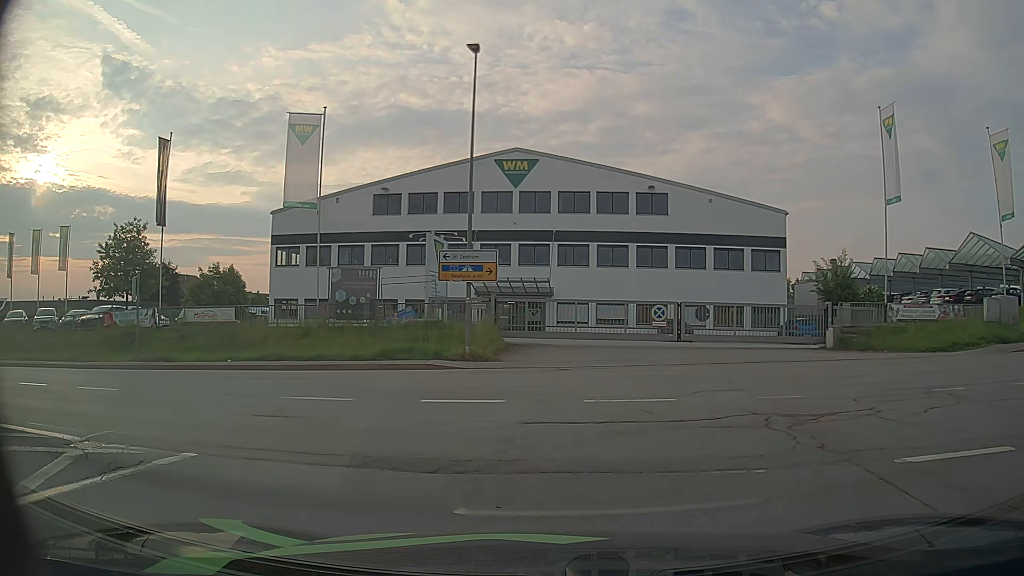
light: Day
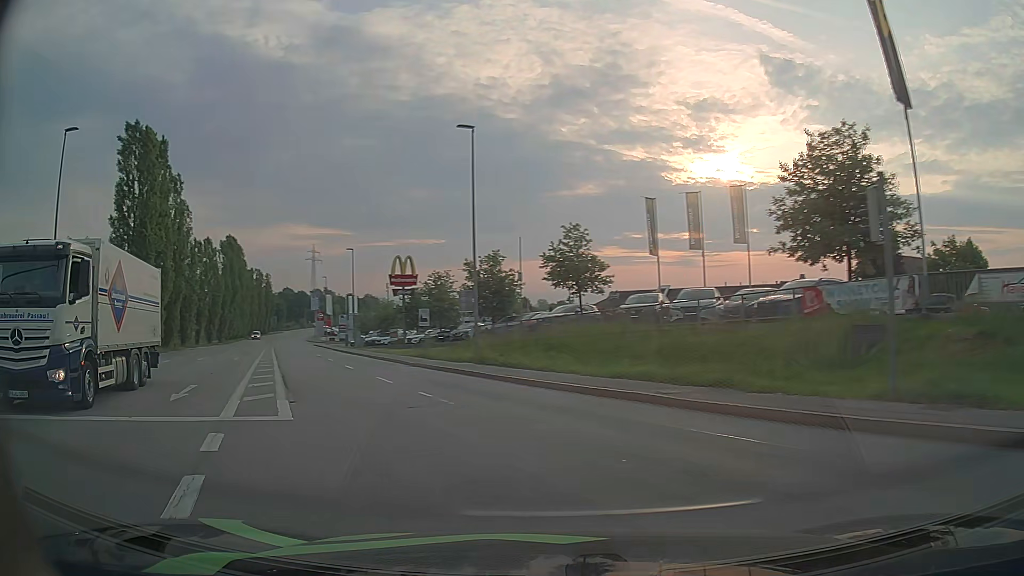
(-8.8, +14.8) m; -60°
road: tertiary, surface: asphalt
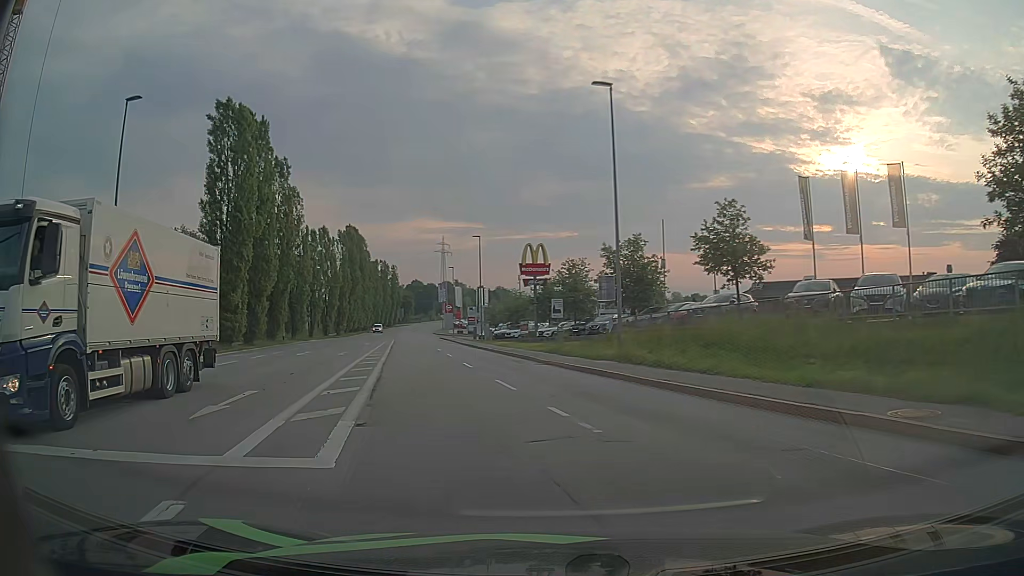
(-0.5, +4.6) m; -12°
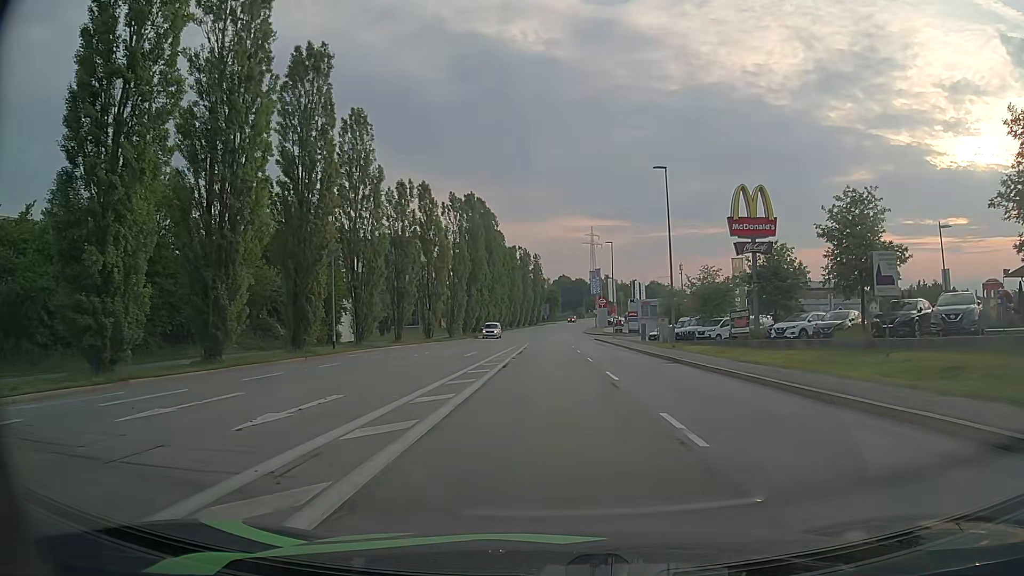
(-4.9, +27.0) m; -13°
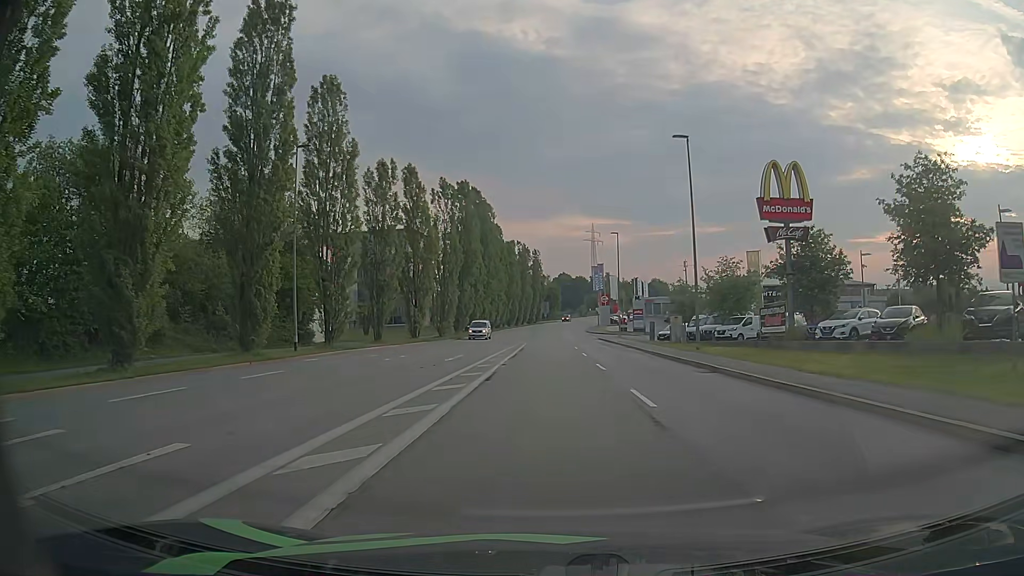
(0.0, +6.2) m; 0°
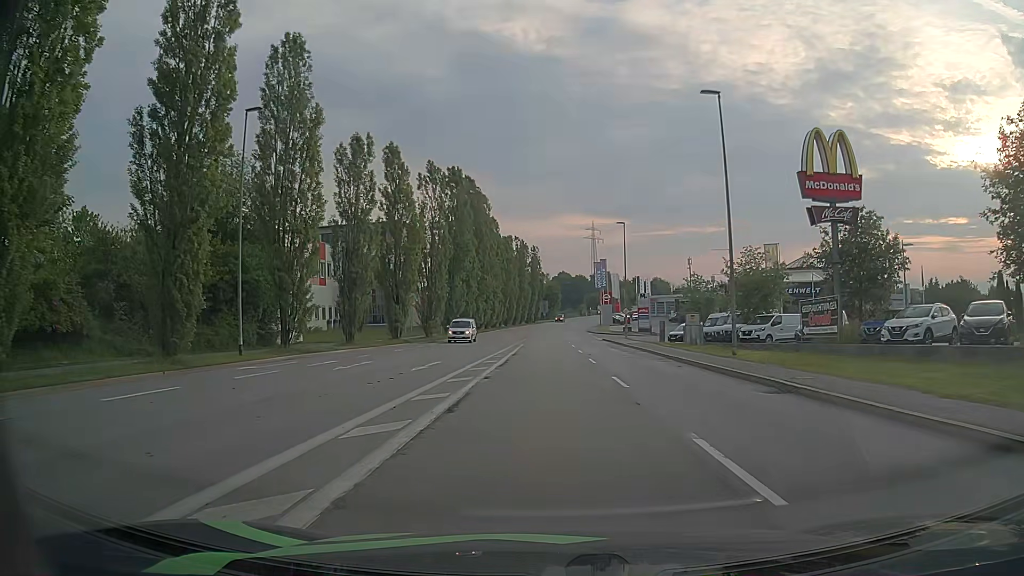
(0.0, +6.4) m; +1°
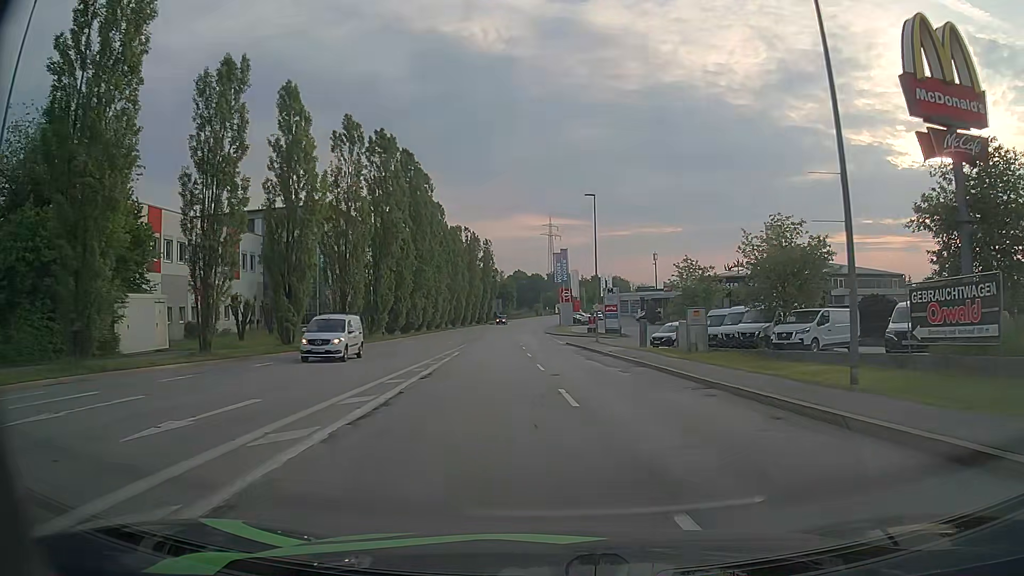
(+0.2, +13.2) m; +3°
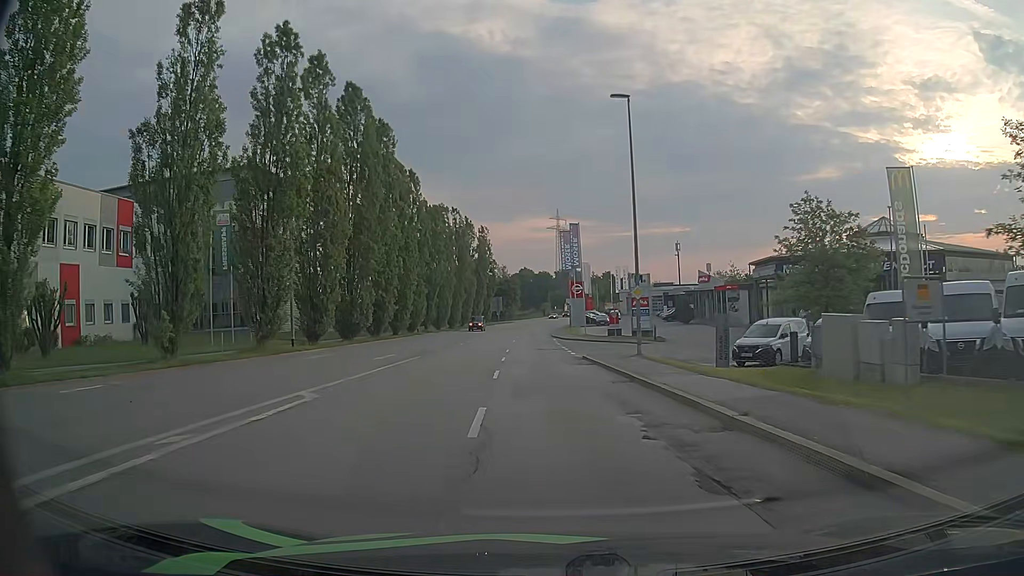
(+0.4, +21.1) m; -1°
(0, +10) (0, +20) (0, +30) (-1, +40) (-1, +50) (-1, +60) (-1, +70) (-1, +80) (-1, +90) (0, +100) m
